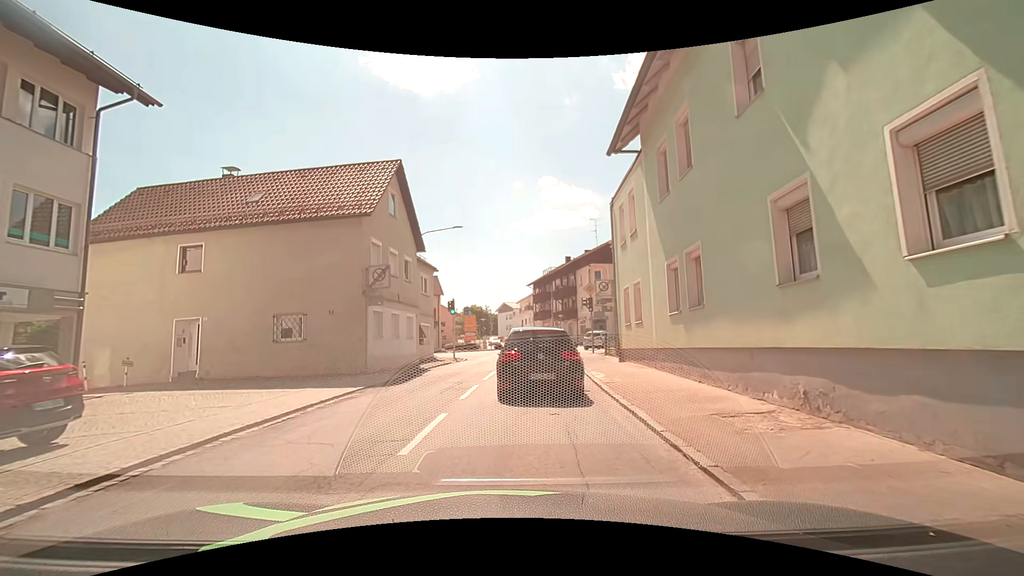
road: secondary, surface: asphalt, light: Day
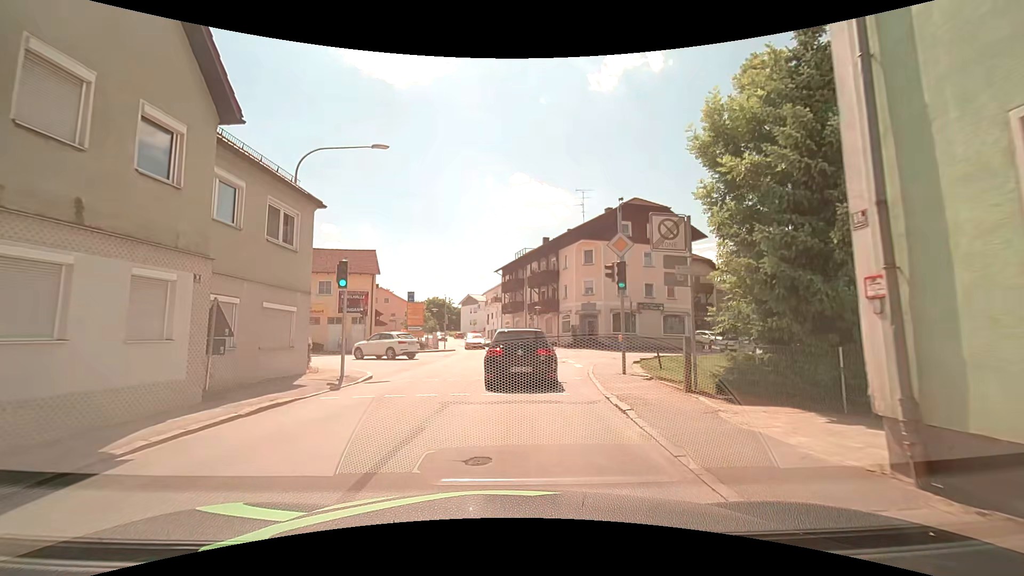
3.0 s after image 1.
(+0.7, +15.4) m; +5°
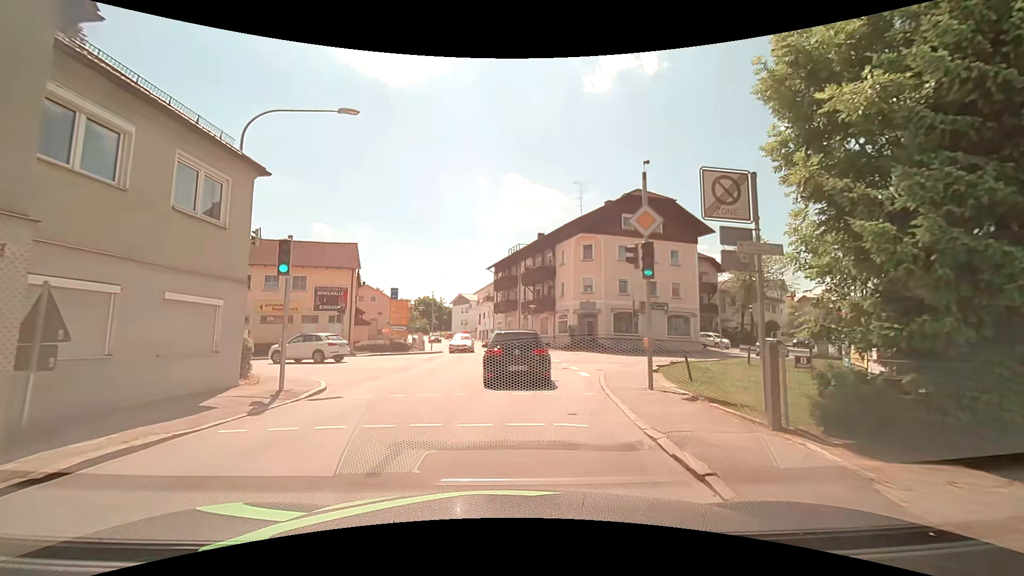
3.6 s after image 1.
(0.0, +3.5) m; 0°
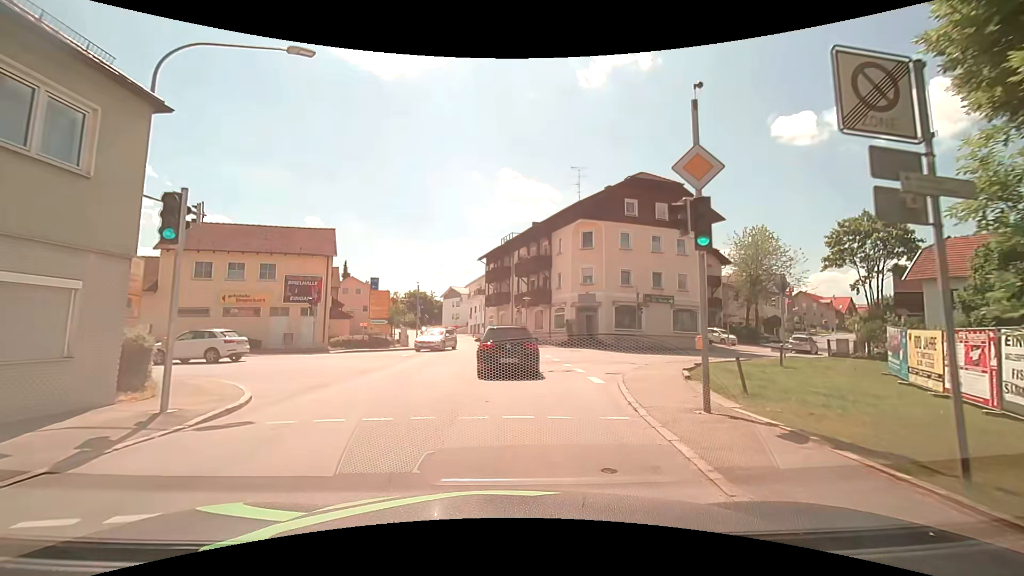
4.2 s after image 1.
(+0.1, +3.6) m; +2°
(0, +10) (0, +20) (-6, +27) (-16, +26) (-26, +24) (-36, +22) (-45, +19) (-55, +16) (-64, +13) (-74, +9) m
